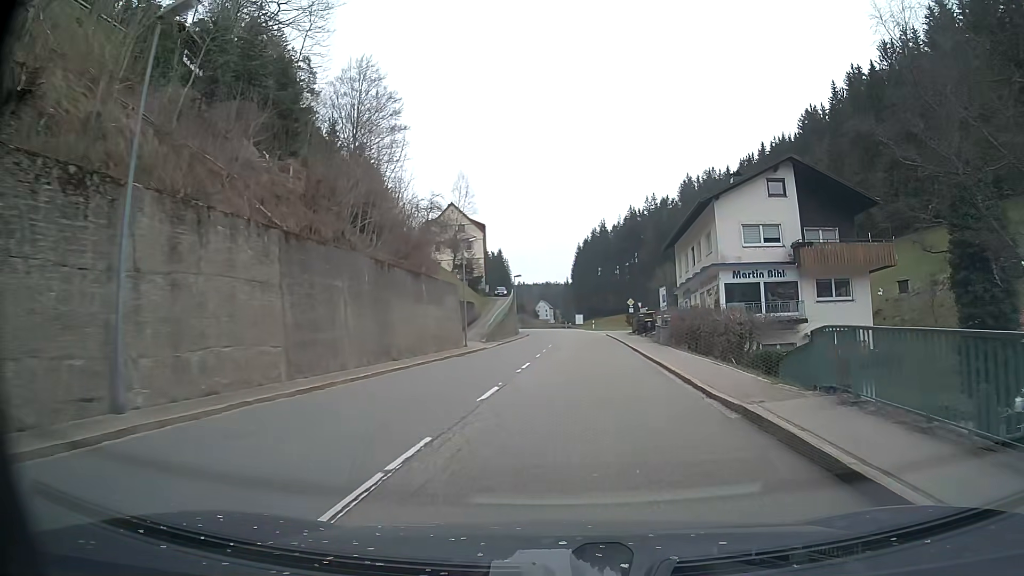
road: secondary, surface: asphalt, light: Day
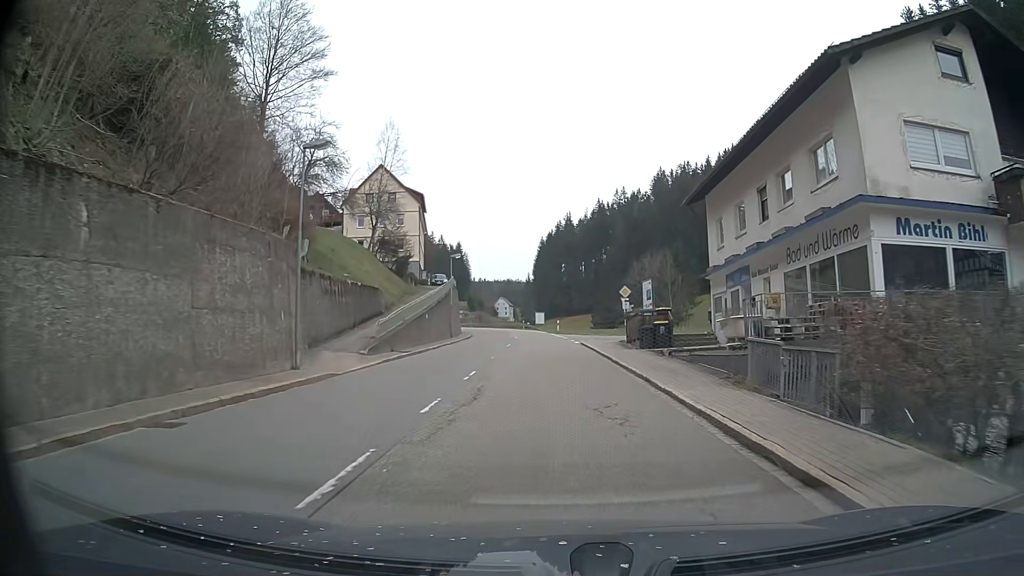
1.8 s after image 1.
(+0.8, +20.7) m; +3°
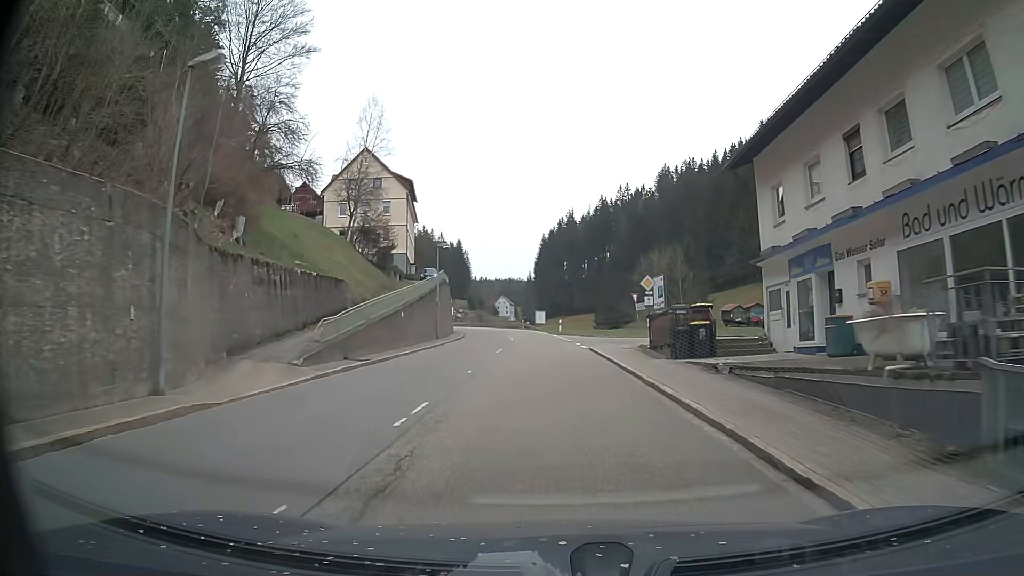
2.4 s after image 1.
(0.0, +7.0) m; 0°
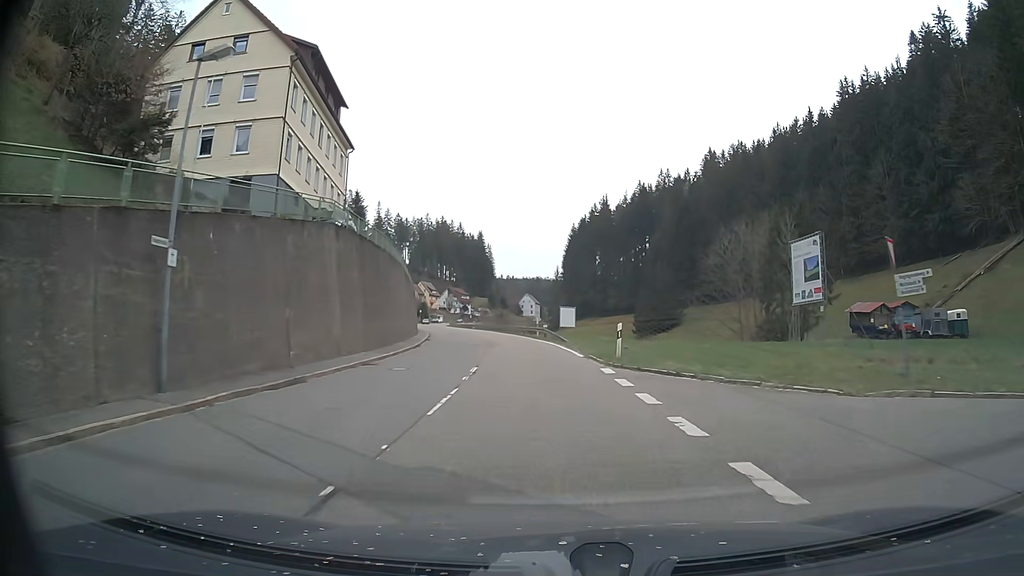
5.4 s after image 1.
(-0.6, +35.3) m; -2°
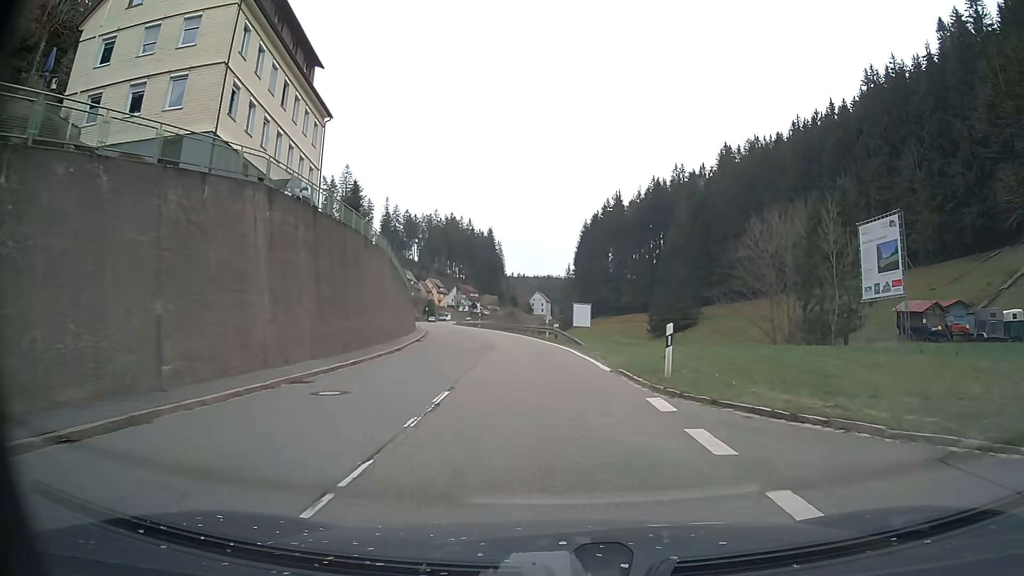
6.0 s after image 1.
(-0.1, +7.1) m; -1°
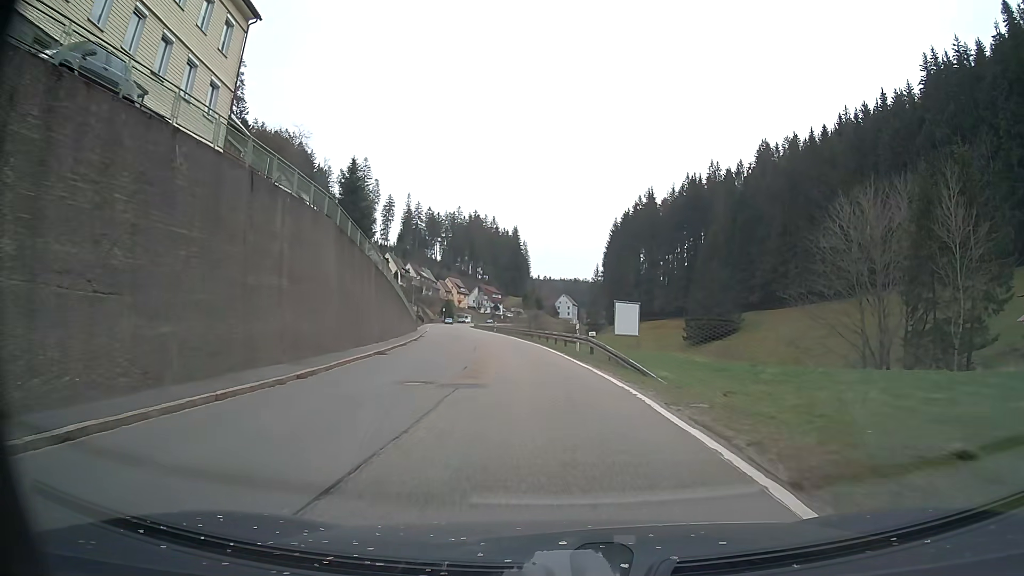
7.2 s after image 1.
(-0.2, +14.3) m; -3°
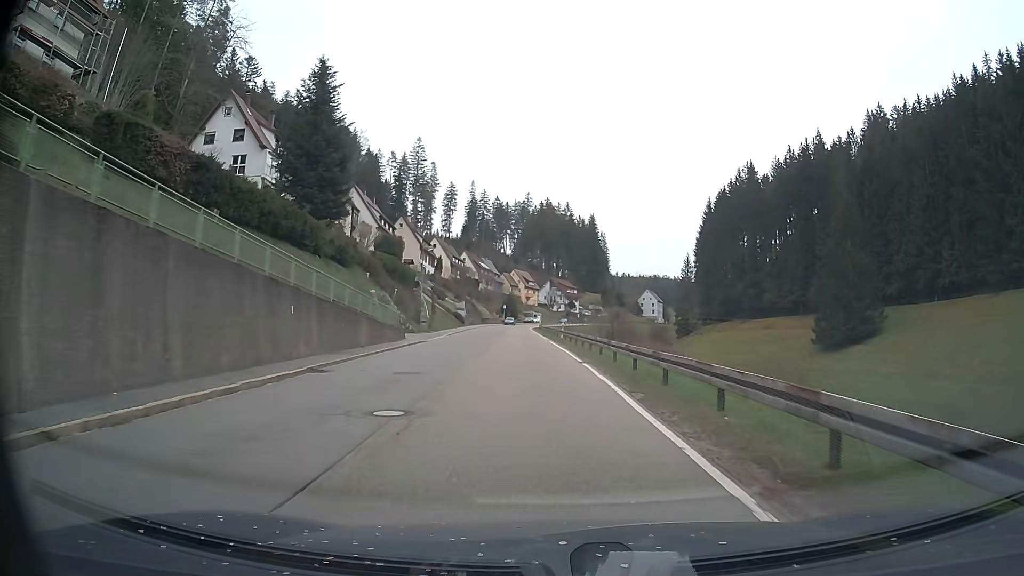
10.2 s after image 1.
(-1.6, +35.9) m; -5°
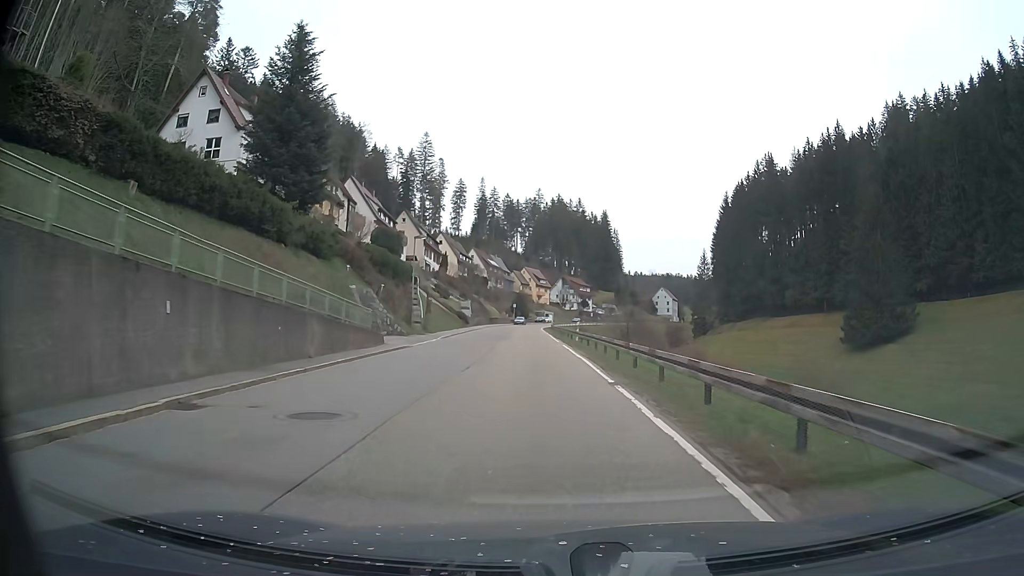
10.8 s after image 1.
(-0.1, +7.3) m; -1°
(0, +10) (0, +20) (-1, +30) (-1, +40) (-2, +50) (-2, +60) (-3, +70) (-3, +80) (-4, +90) (-4, +100) m
